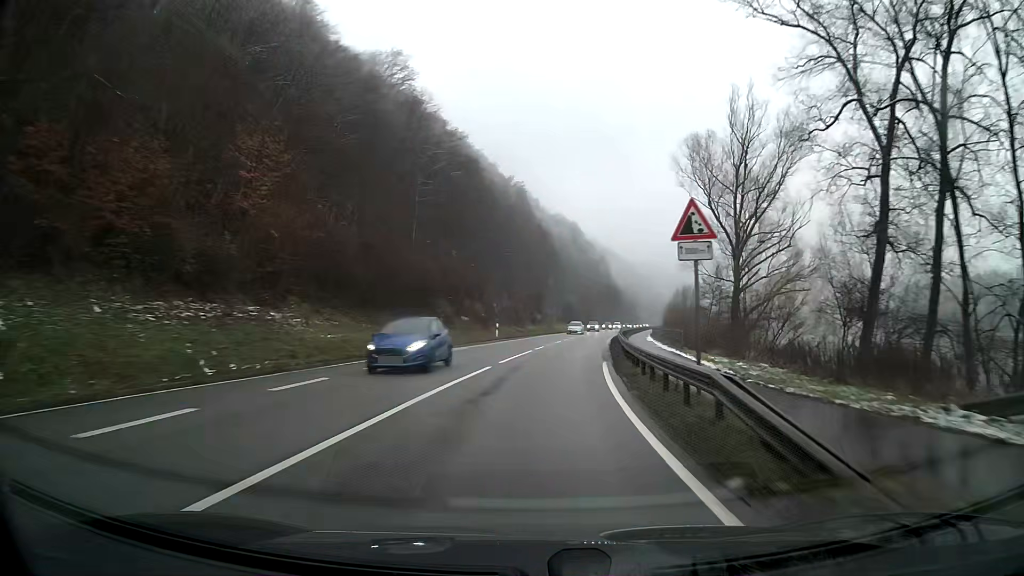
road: primary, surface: asphalt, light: Day
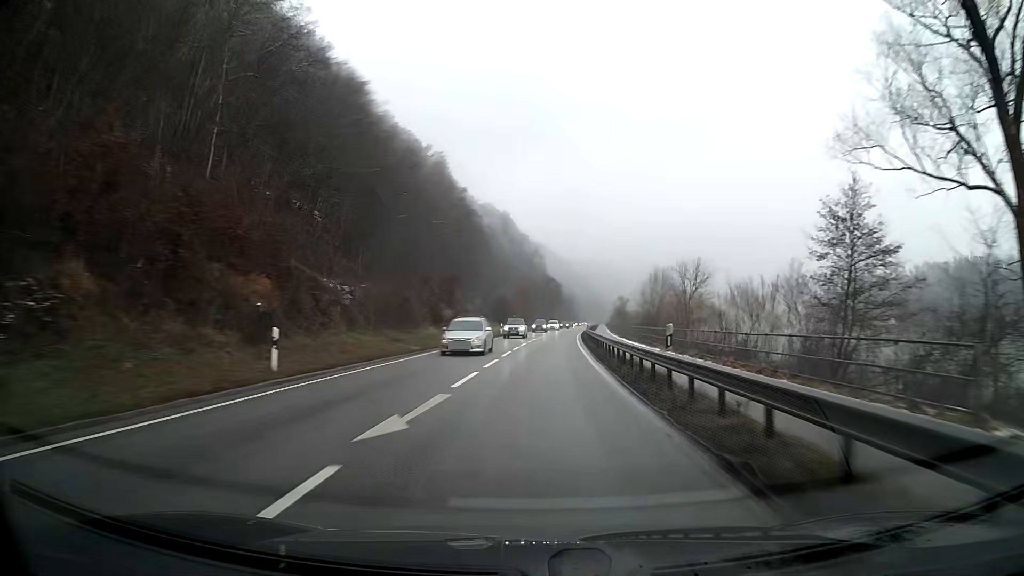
(+1.4, +31.5) m; +5°
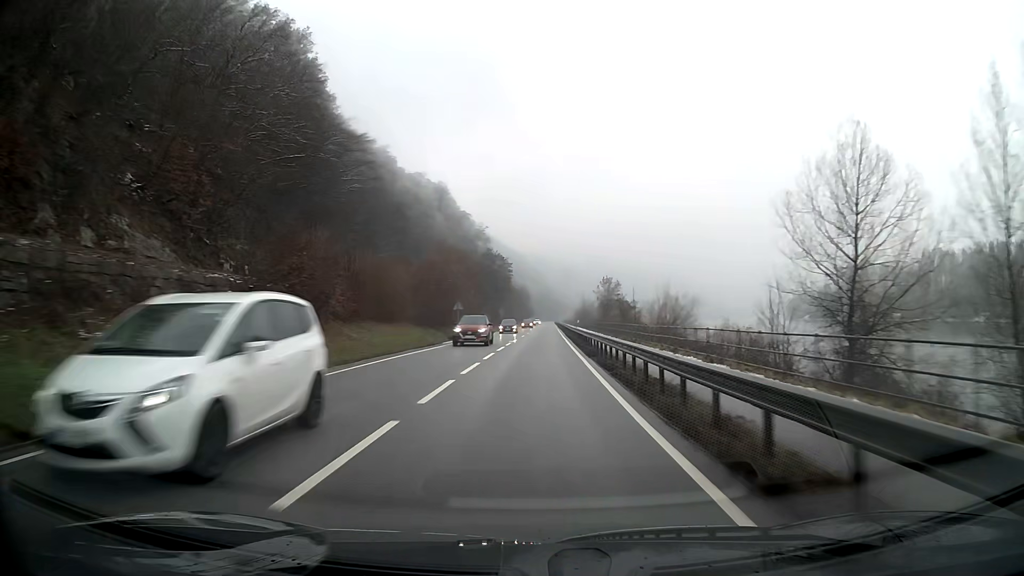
(+2.6, +63.2) m; +4°
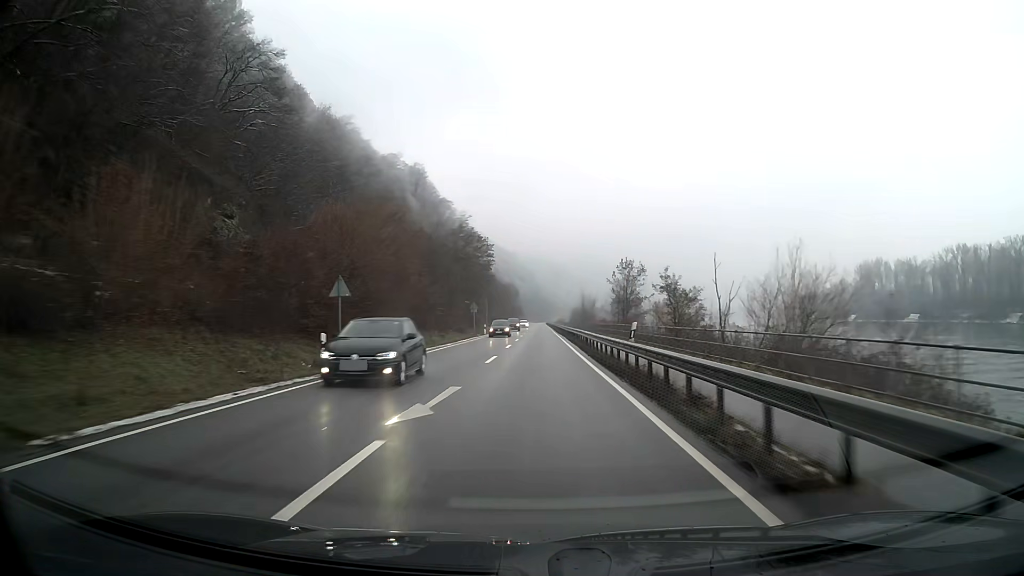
(+0.3, +31.7) m; +1°
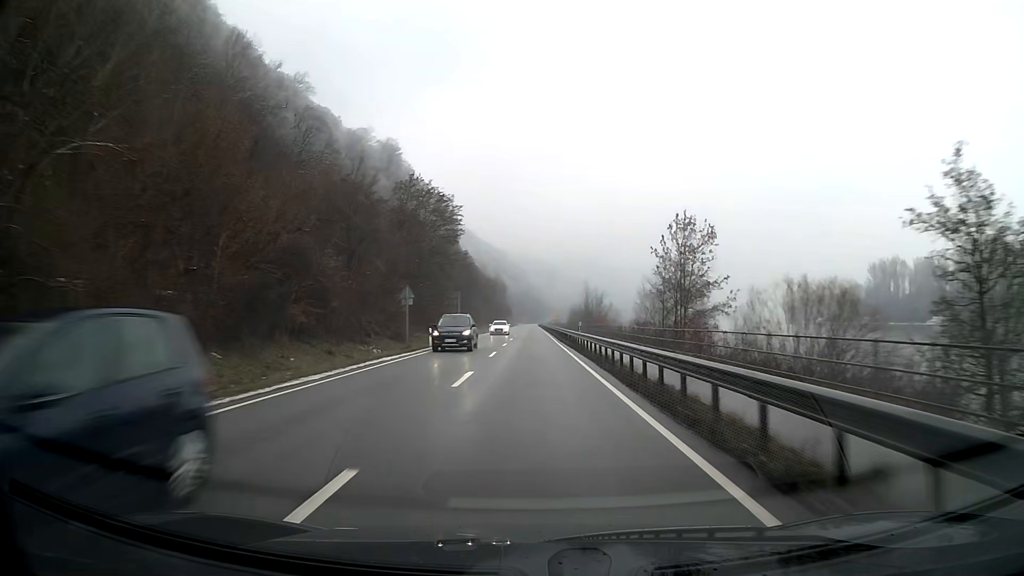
(+0.2, +31.7) m; +1°
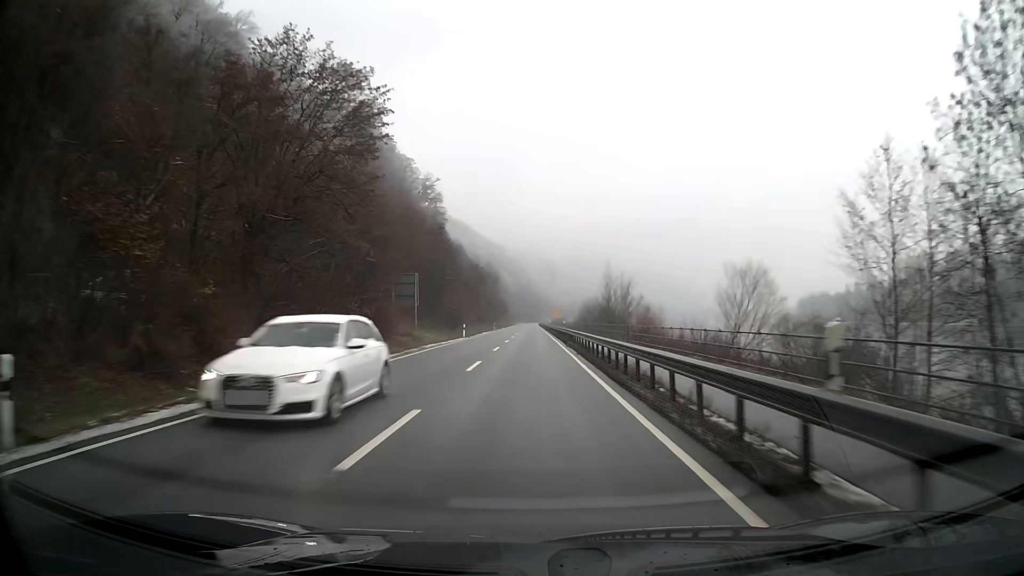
(0.0, +31.8) m; 0°
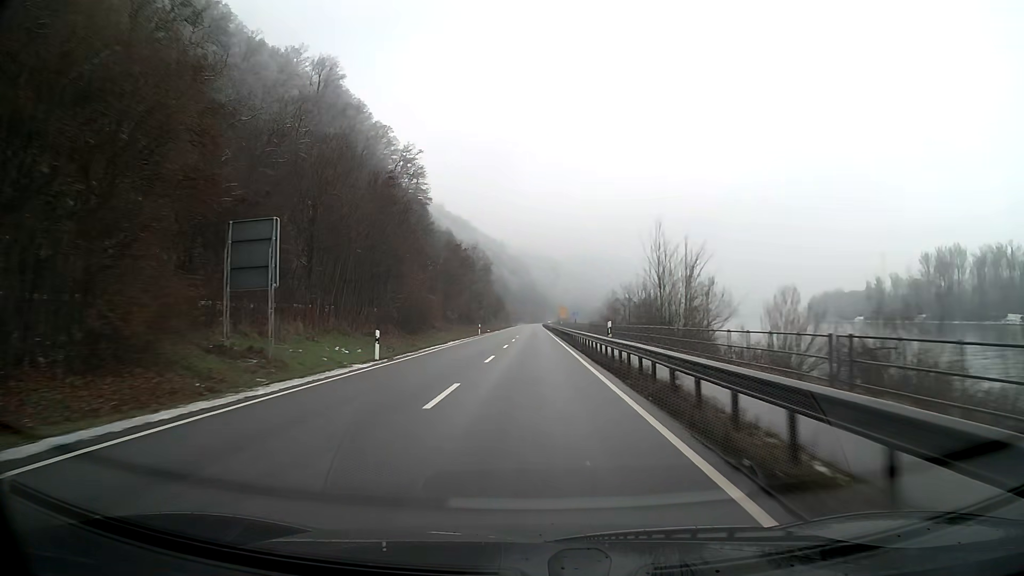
(-0.1, +31.6) m; 0°
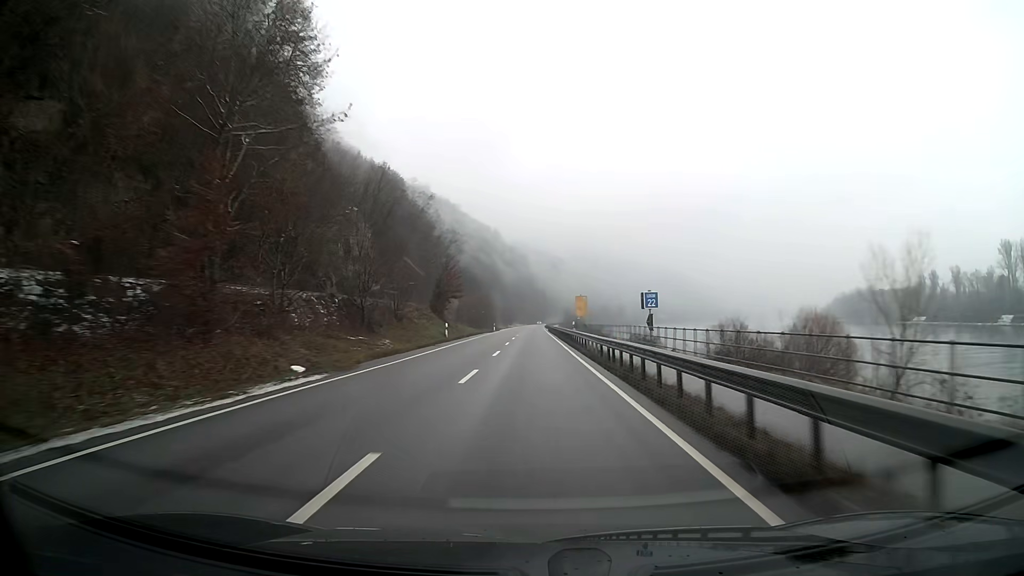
(+0.1, +79.2) m; 0°
(0, +10) (0, +20) (0, +30) (0, +40) (0, +50) (0, +60) (0, +70) (0, +80) (0, +90) (0, +100) m
